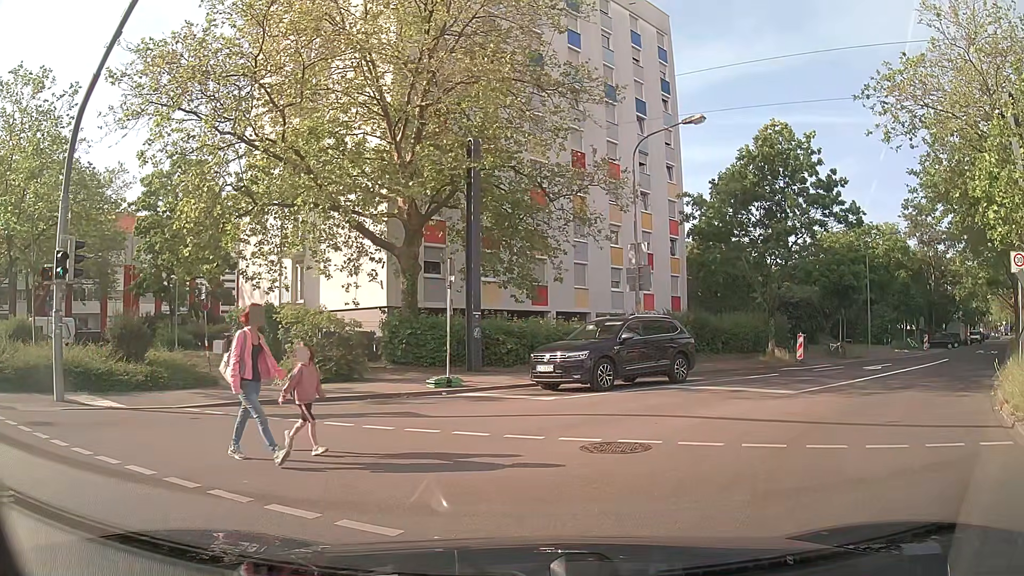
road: tertiary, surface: asphalt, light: Day
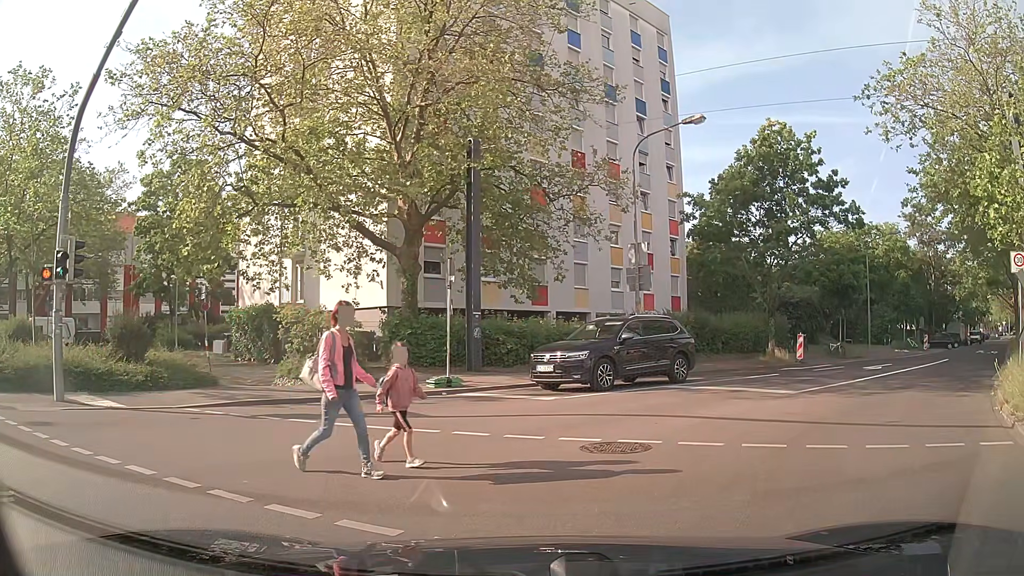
(0.0, 0.0) m; 0°
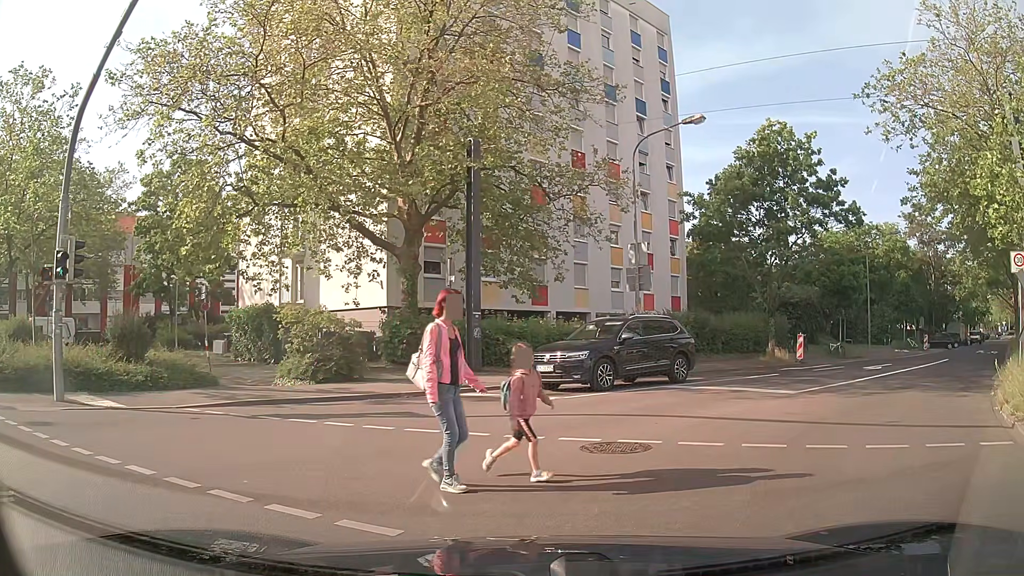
(0.0, 0.0) m; 0°
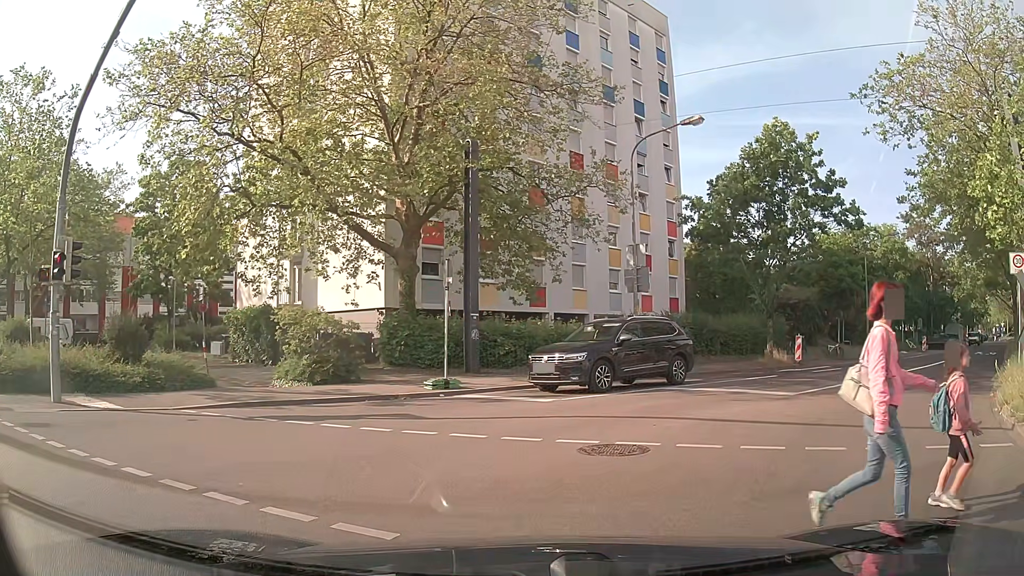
(0.0, 0.0) m; 0°
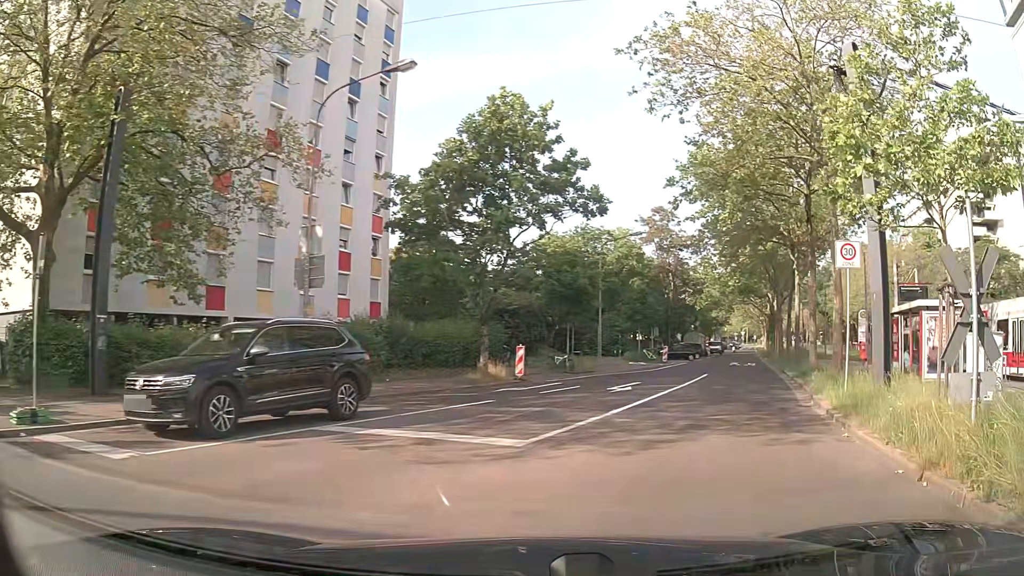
(+1.5, +5.5) m; +30°
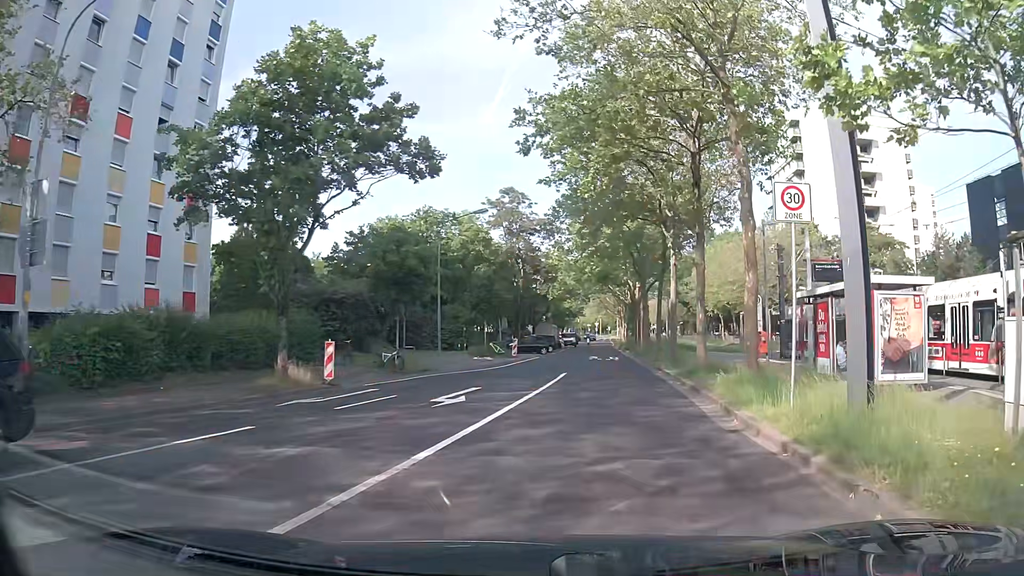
(+0.6, +5.5) m; +11°
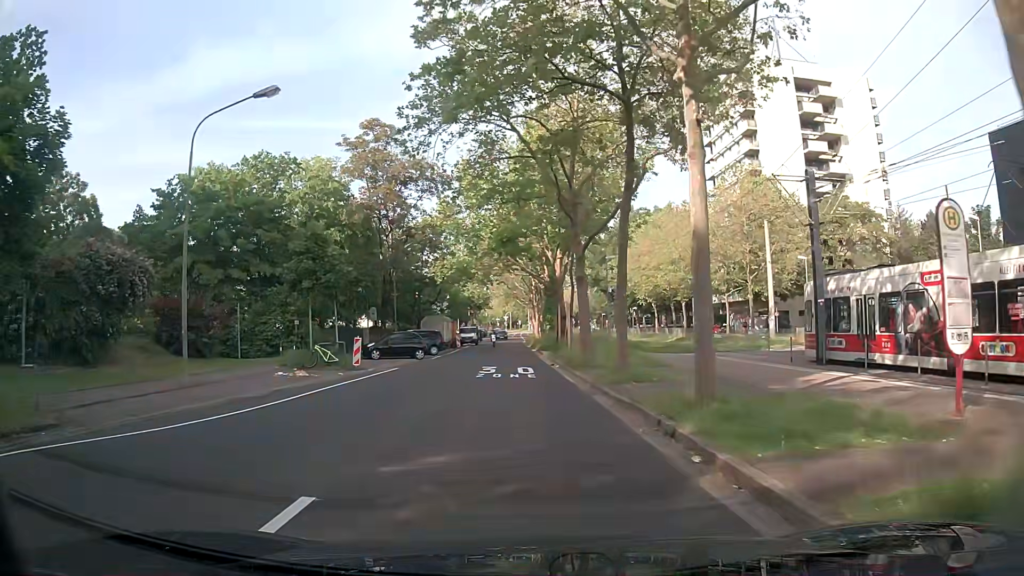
(+1.9, +19.1) m; +7°
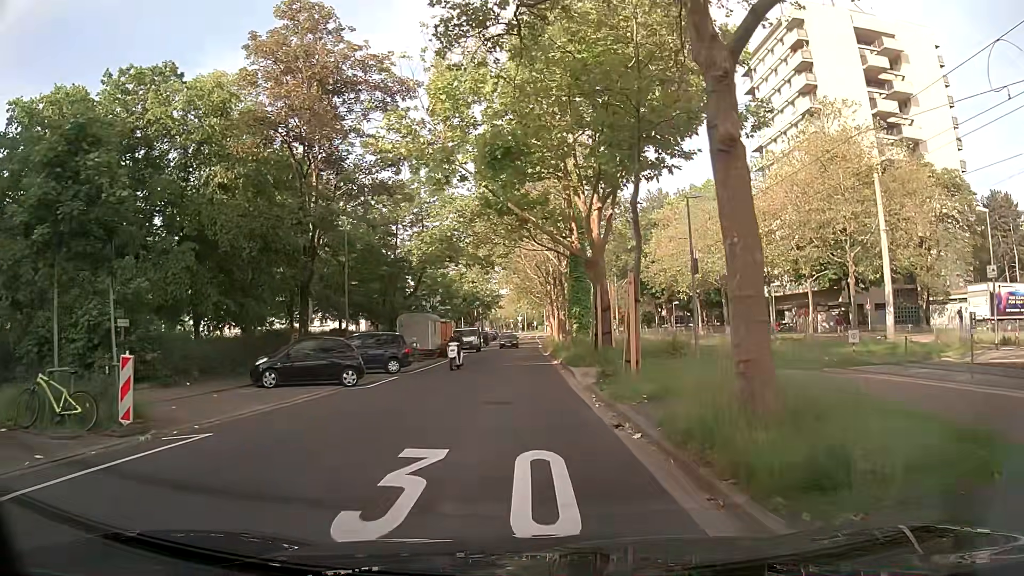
(-0.1, +17.1) m; 0°
(0, +10) (0, +20) (-1, +30) (-1, +40) (-1, +50) (-2, +60) (-2, +70) (-2, +80) (-2, +90) (-2, +100) m
